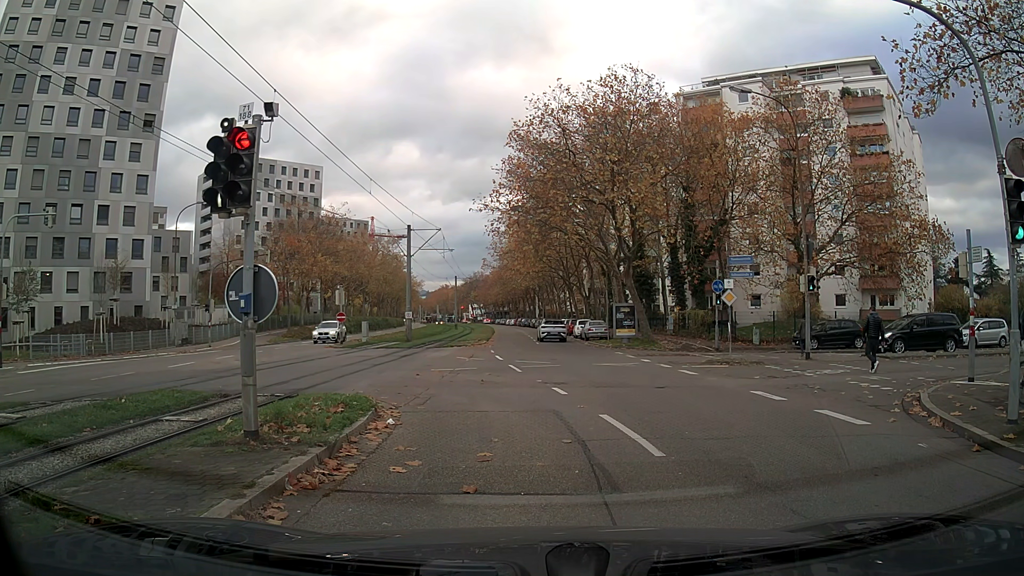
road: tertiary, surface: asphalt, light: Day
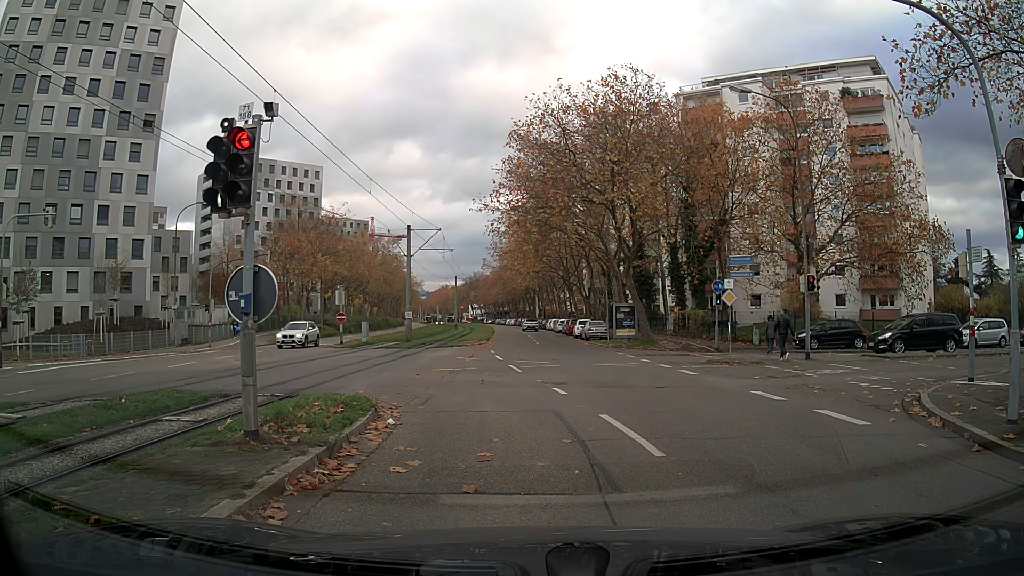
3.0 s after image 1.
(0.0, 0.0) m; 0°
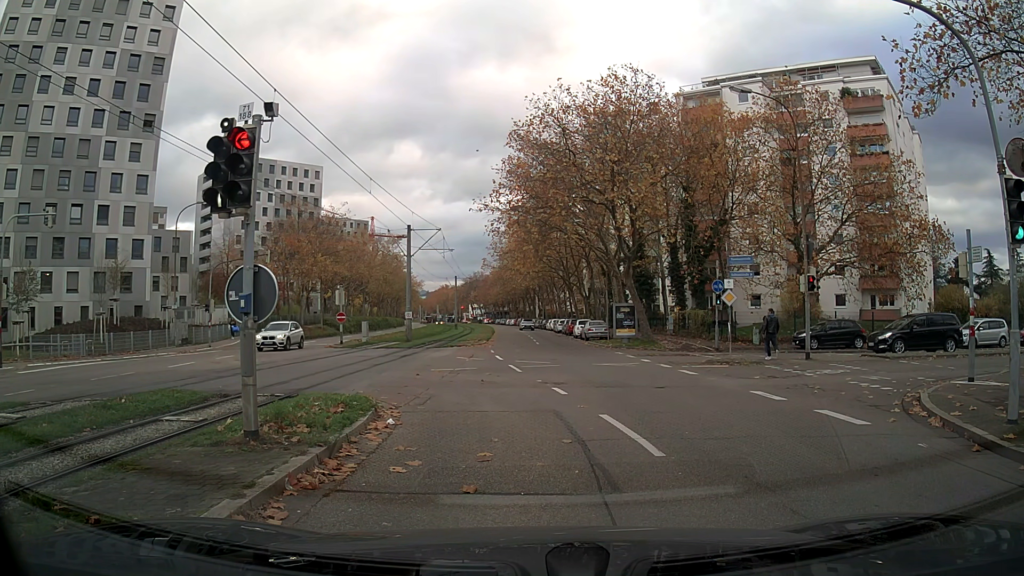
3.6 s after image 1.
(0.0, 0.0) m; 0°
